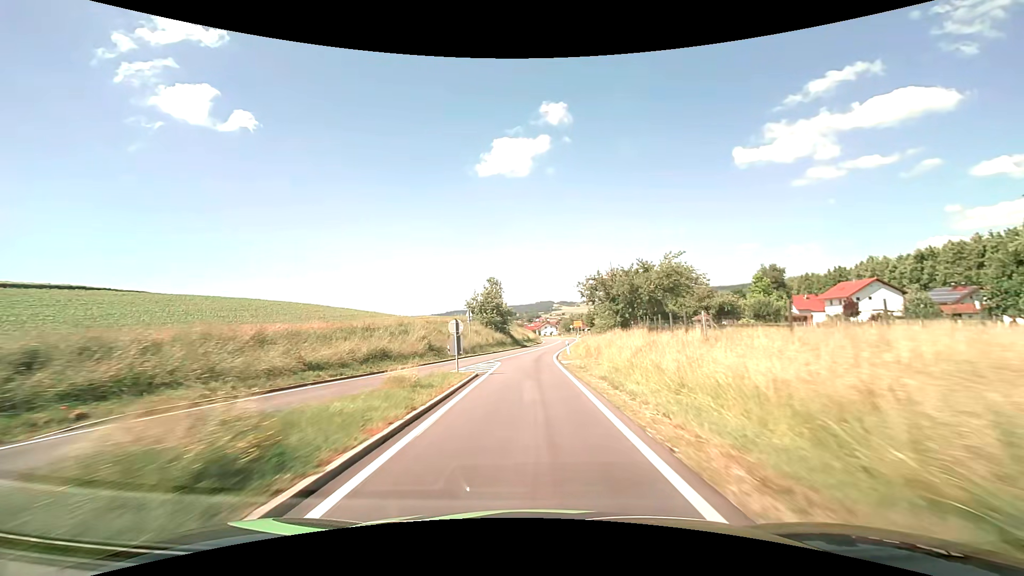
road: secondary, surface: asphalt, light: Day
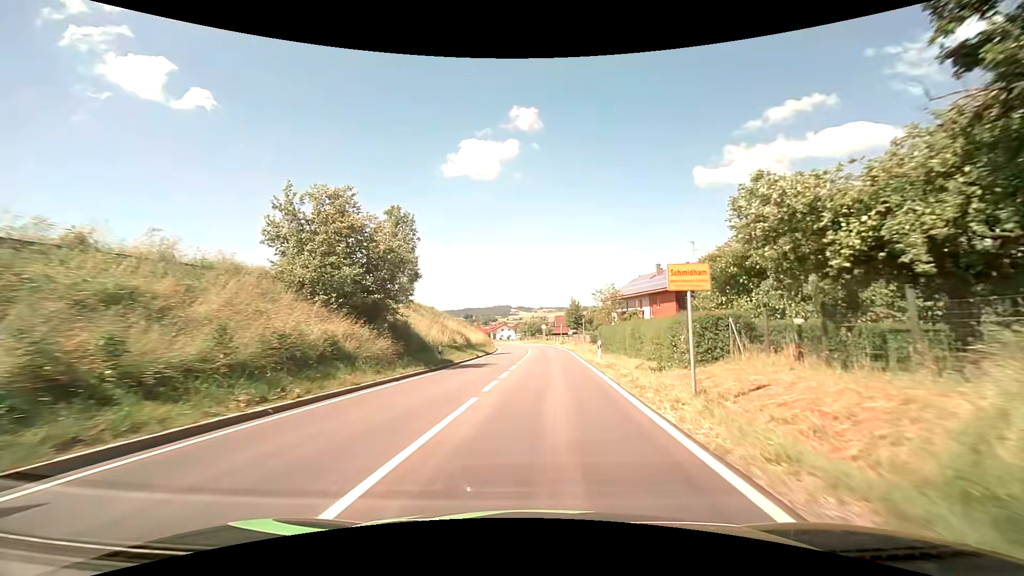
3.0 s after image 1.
(+0.9, +49.0) m; +5°
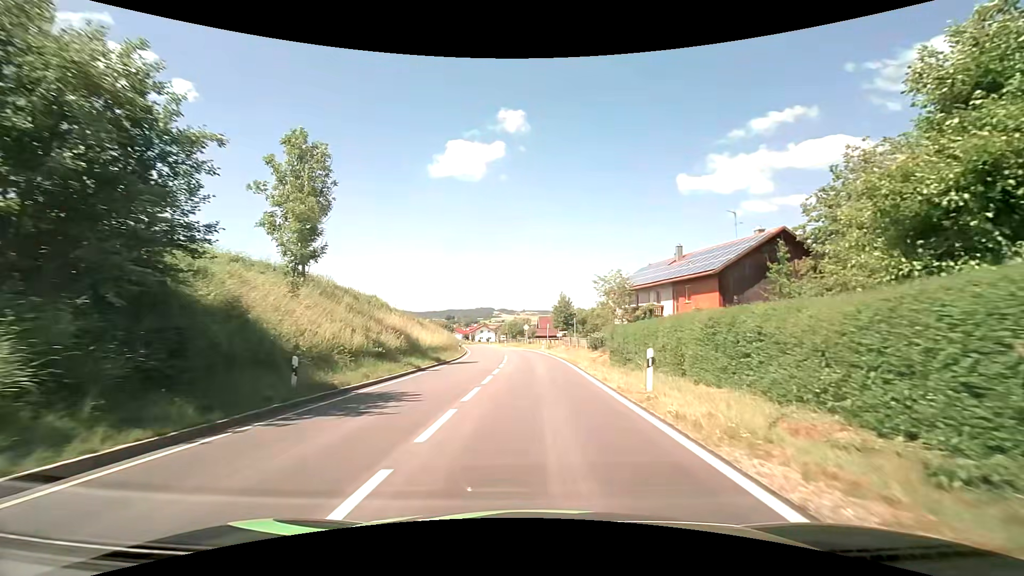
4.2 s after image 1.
(+0.4, +14.9) m; +2°
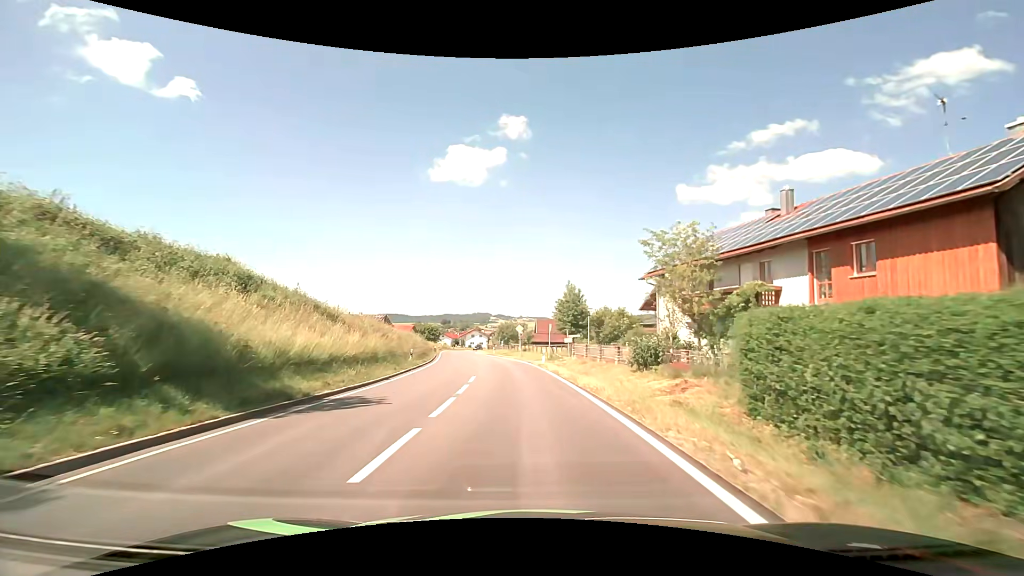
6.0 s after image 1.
(+0.2, +19.7) m; 0°
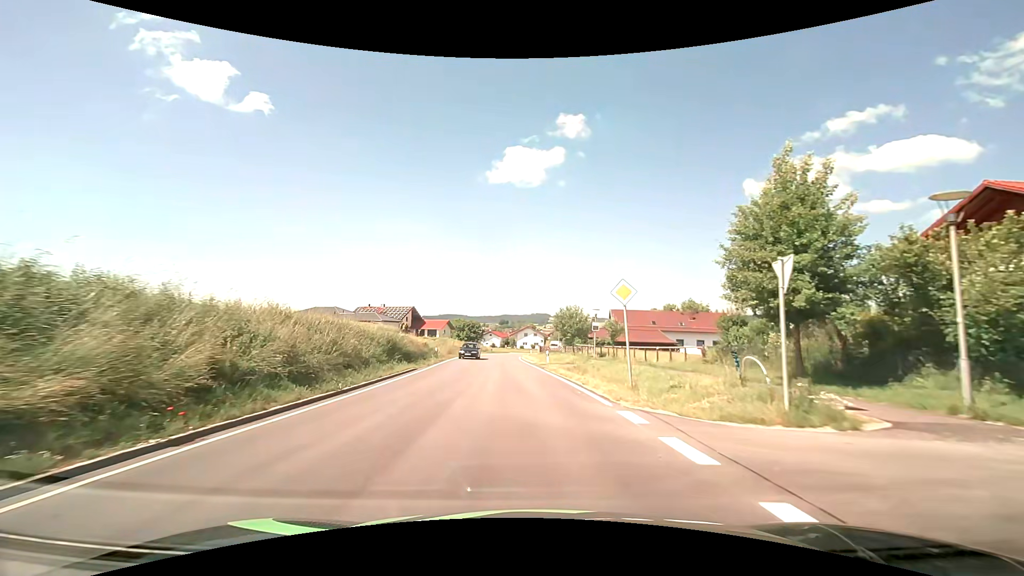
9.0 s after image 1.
(-1.8, +34.8) m; -7°
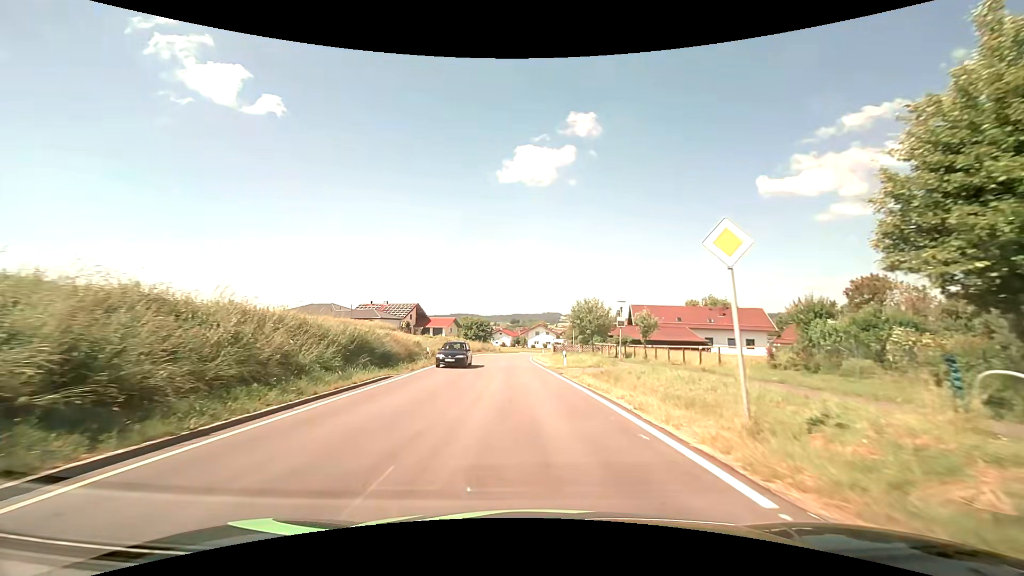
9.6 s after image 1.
(-0.1, +7.2) m; -1°
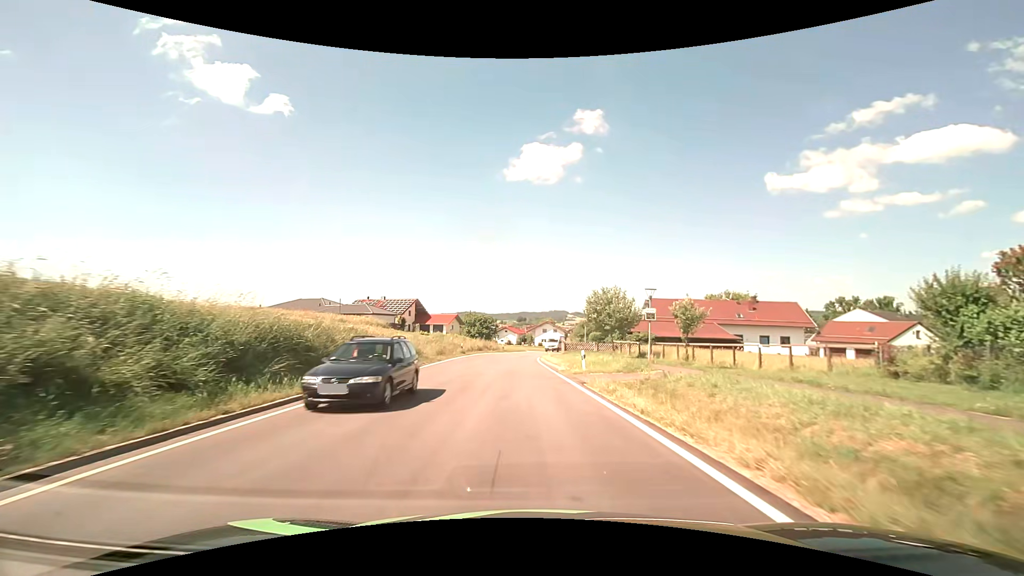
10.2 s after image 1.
(-0.1, +7.3) m; -1°
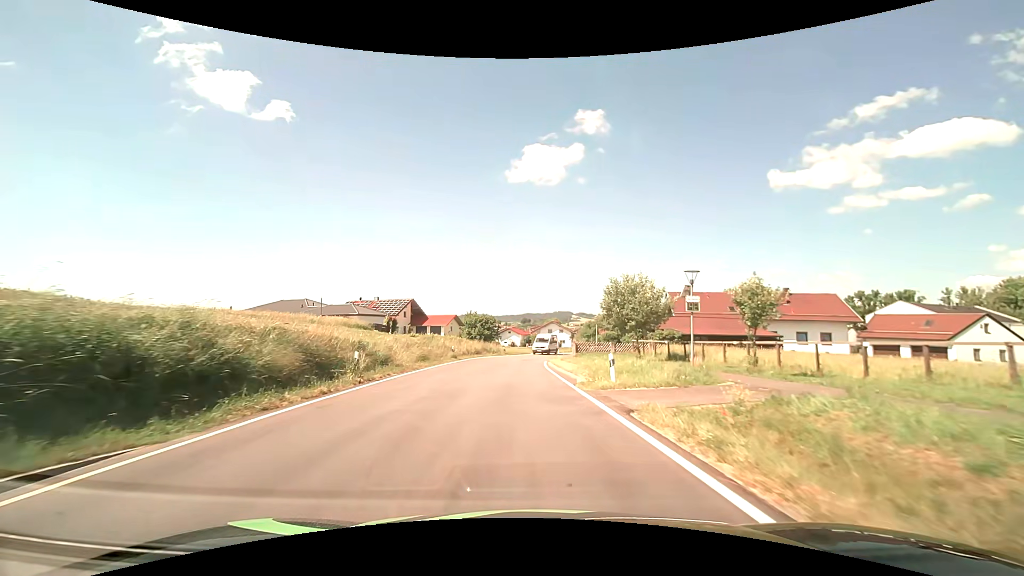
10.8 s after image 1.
(0.0, +7.3) m; 0°
(0, +10) (0, +20) (-1, +30) (0, +40) (+1, +50) (+3, +60) (+5, +69) (+9, +79) (+11, +88) (+14, +98) m
